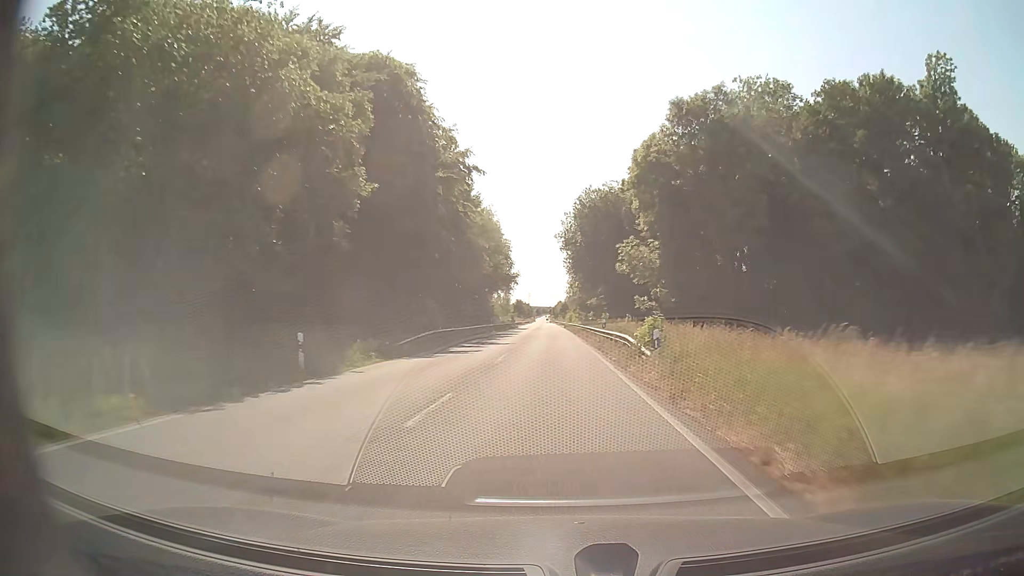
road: secondary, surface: asphalt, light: Day
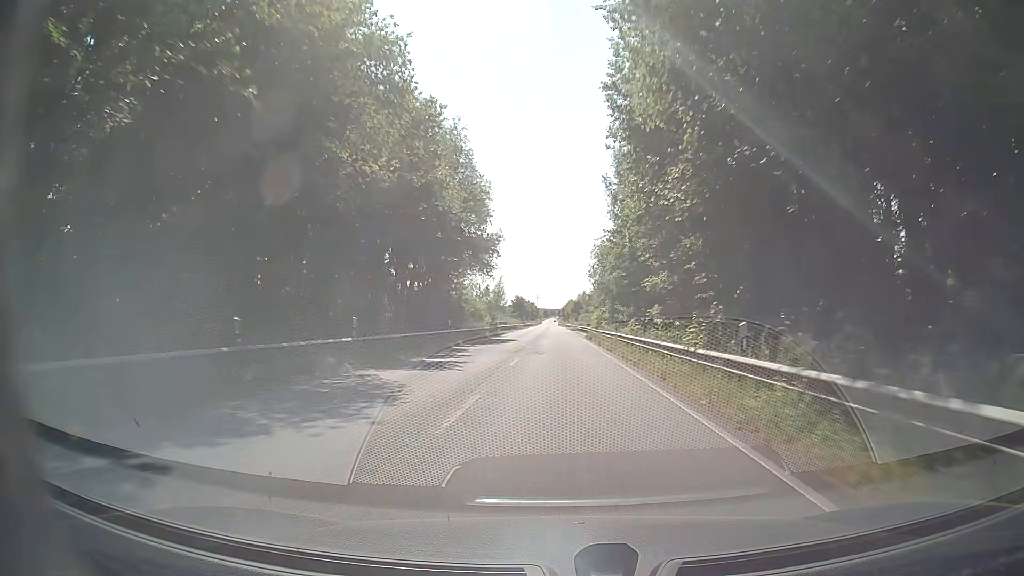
(-0.5, +48.6) m; -1°
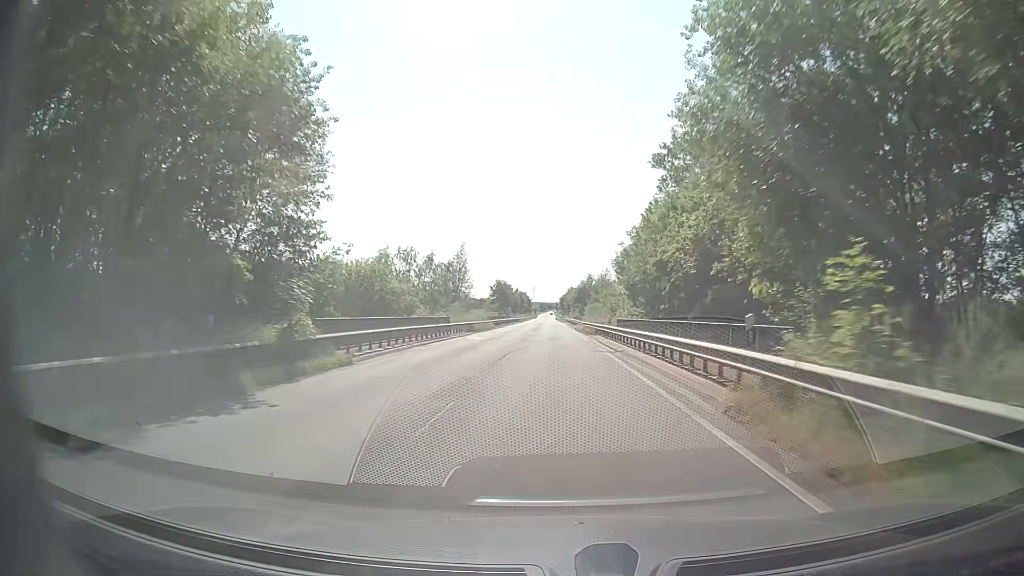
(0.0, +48.9) m; 0°
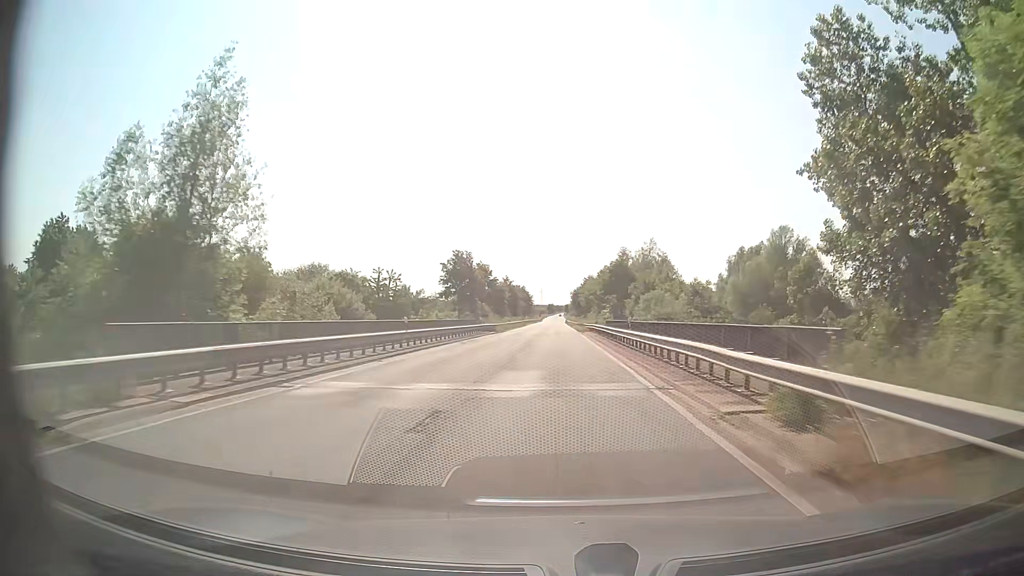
(-0.4, +60.2) m; -1°
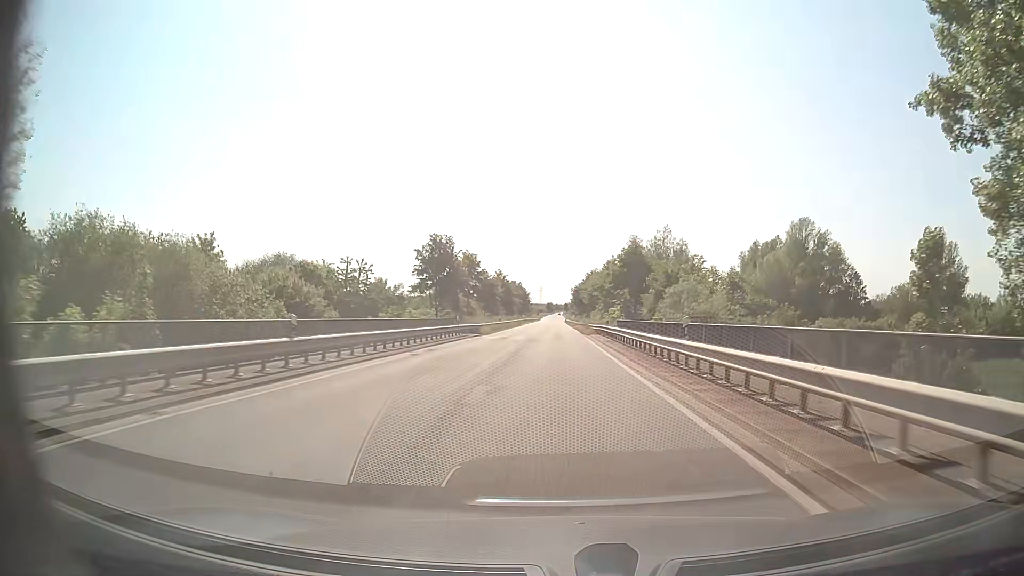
(0.0, +11.9) m; 0°
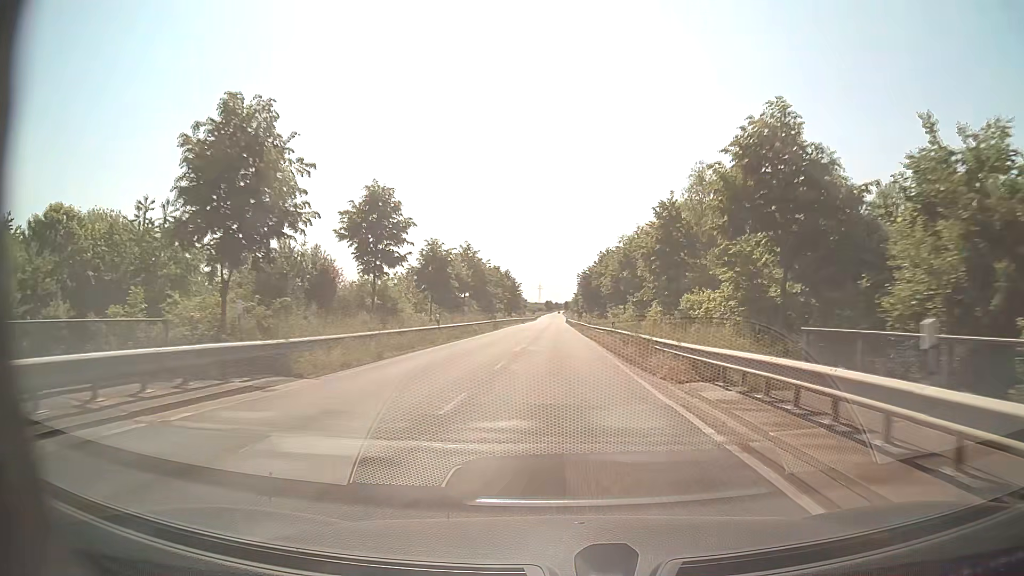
(+0.2, +35.7) m; 0°
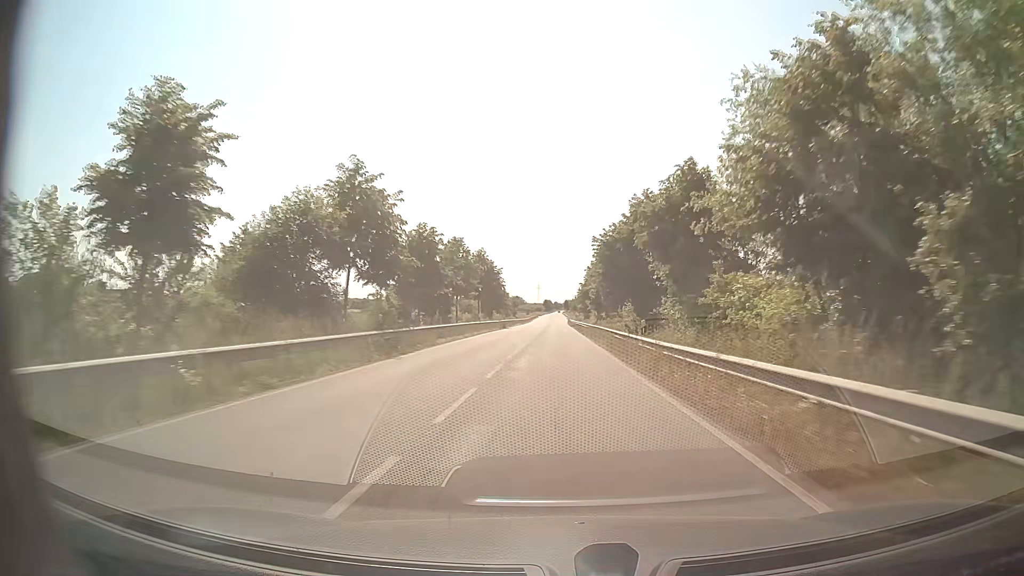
(+0.1, +35.6) m; 0°
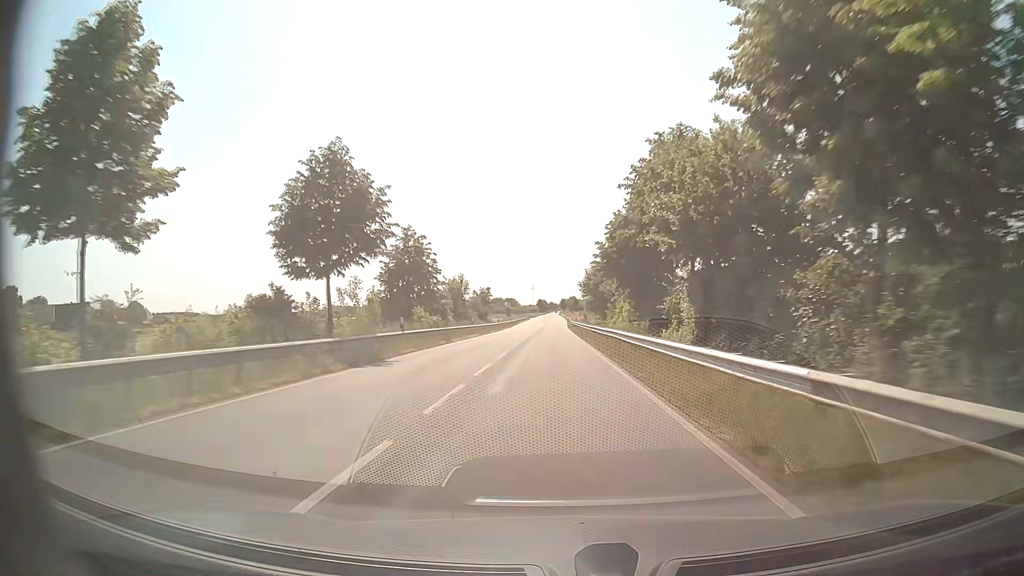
(+0.1, +47.3) m; 0°
(0, +10) (0, +20) (0, +30) (0, +40) (0, +50) (0, +60) (0, +70) (0, +80) (0, +90) (0, +100) m
